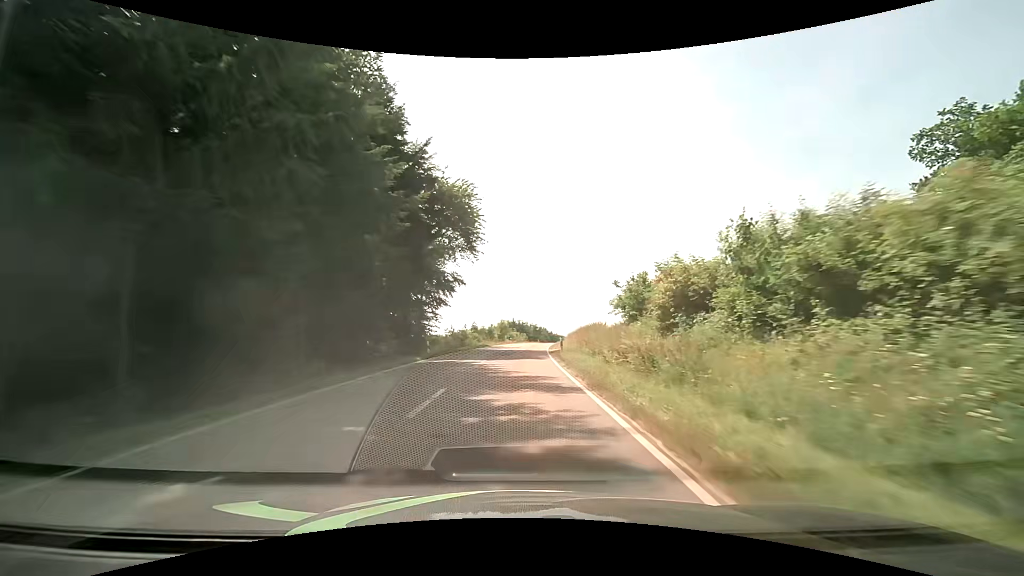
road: tertiary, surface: asphalt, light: Day
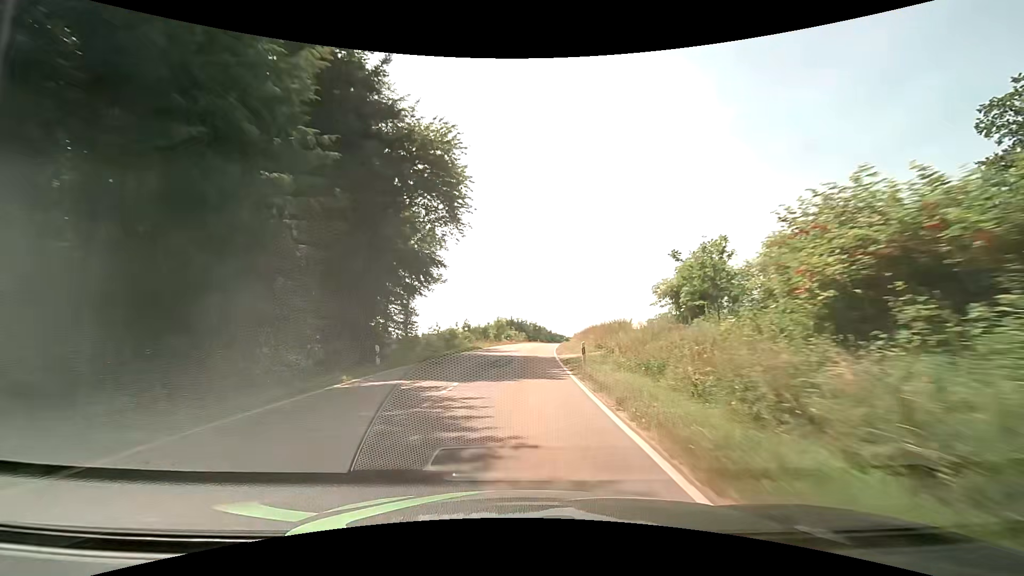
(0.0, +10.3) m; 0°
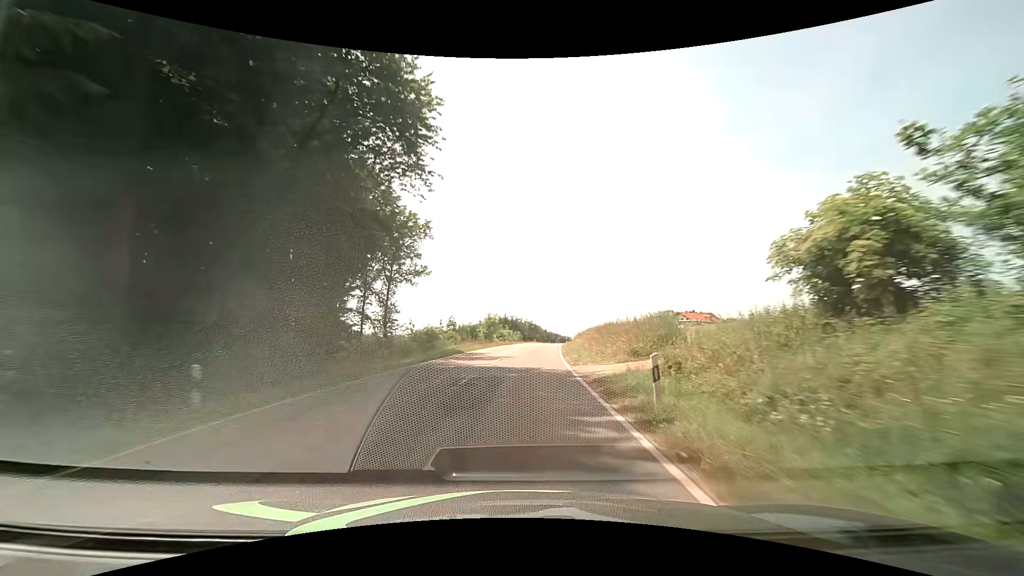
(+0.1, +10.4) m; +1°
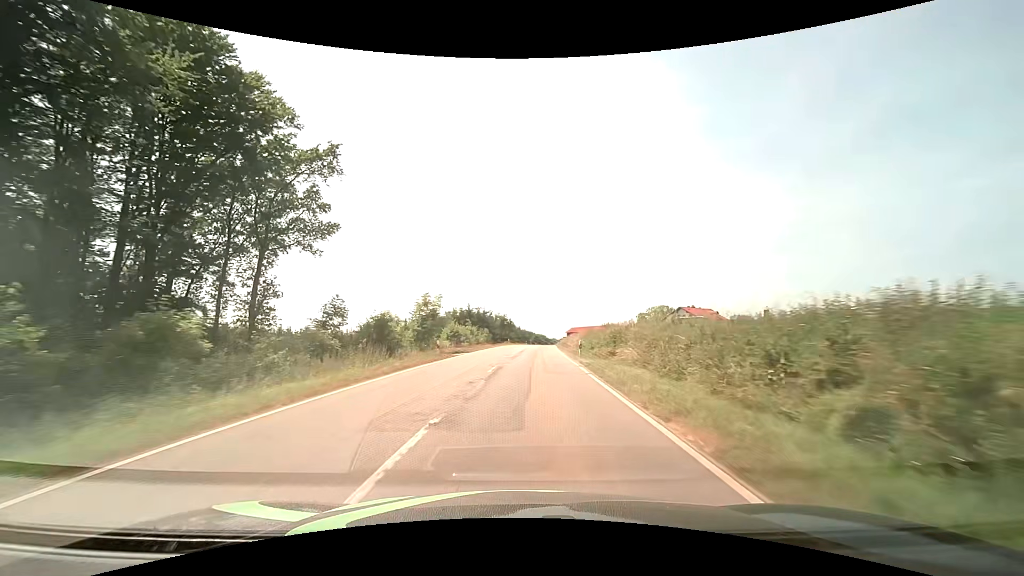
(+0.8, +31.9) m; +3°
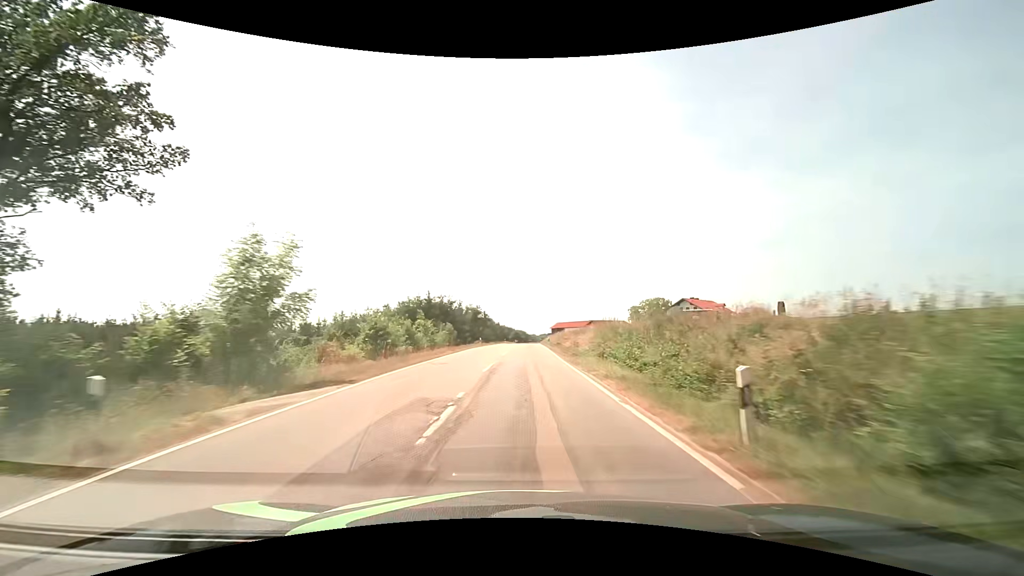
(+0.4, +21.8) m; +2°
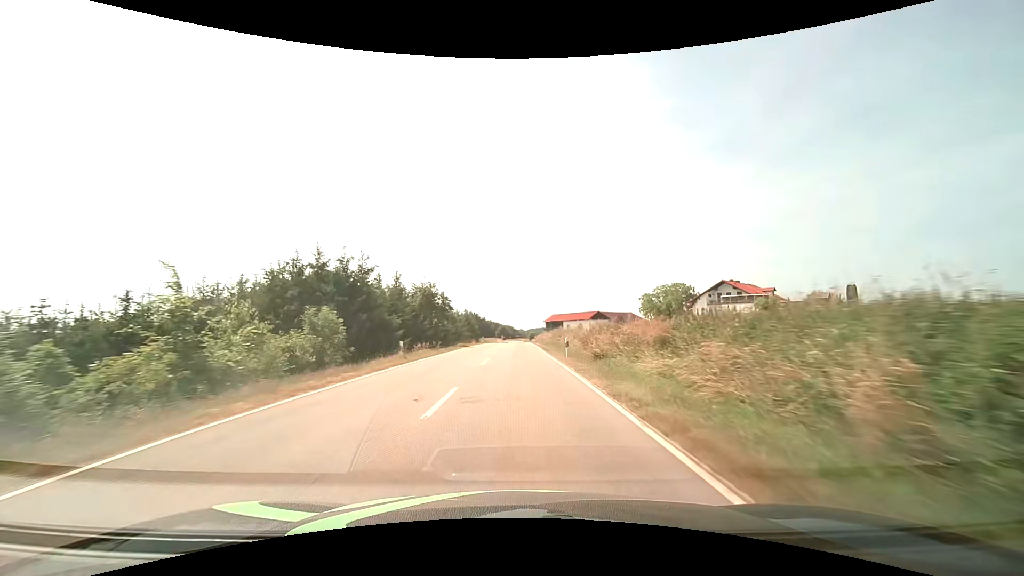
(+0.5, +33.3) m; +1°
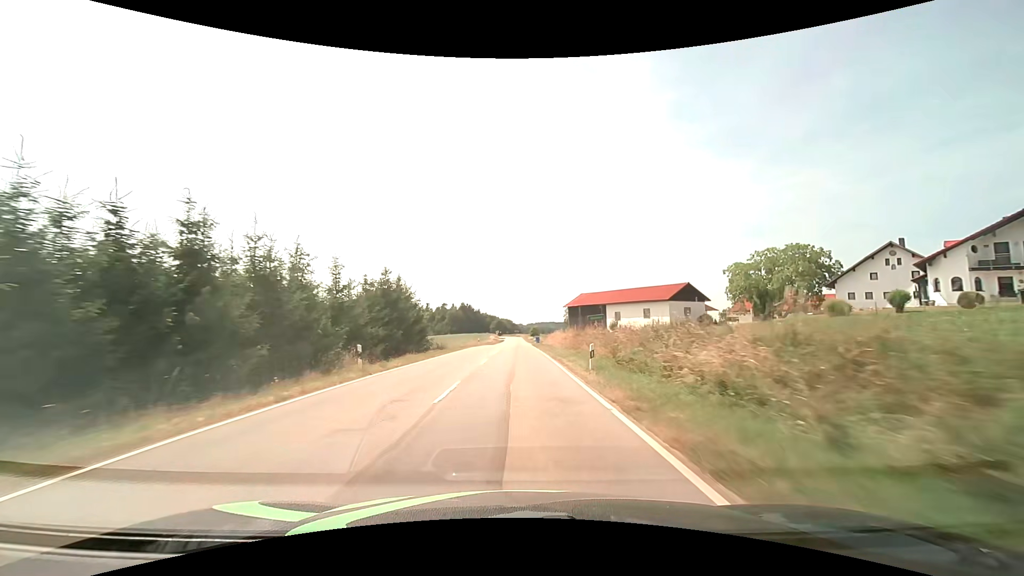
(-0.1, +57.3) m; 0°
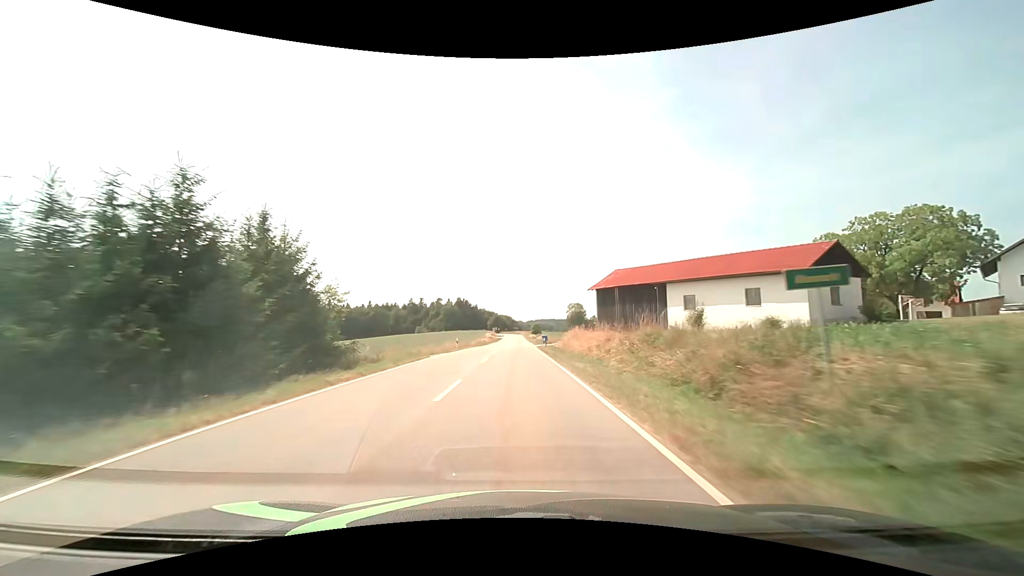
(0.0, +23.7) m; 0°
(0, +10) (0, +20) (0, +30) (0, +40) (0, +50) (0, +60) (0, +70) (0, +80) (0, +90) (0, +100) m
